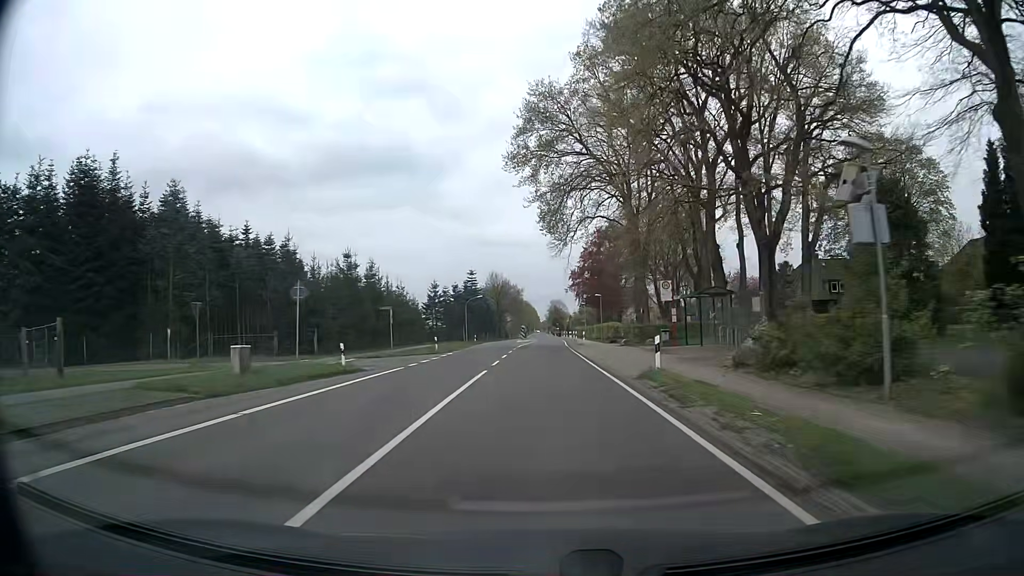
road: secondary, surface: asphalt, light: Day
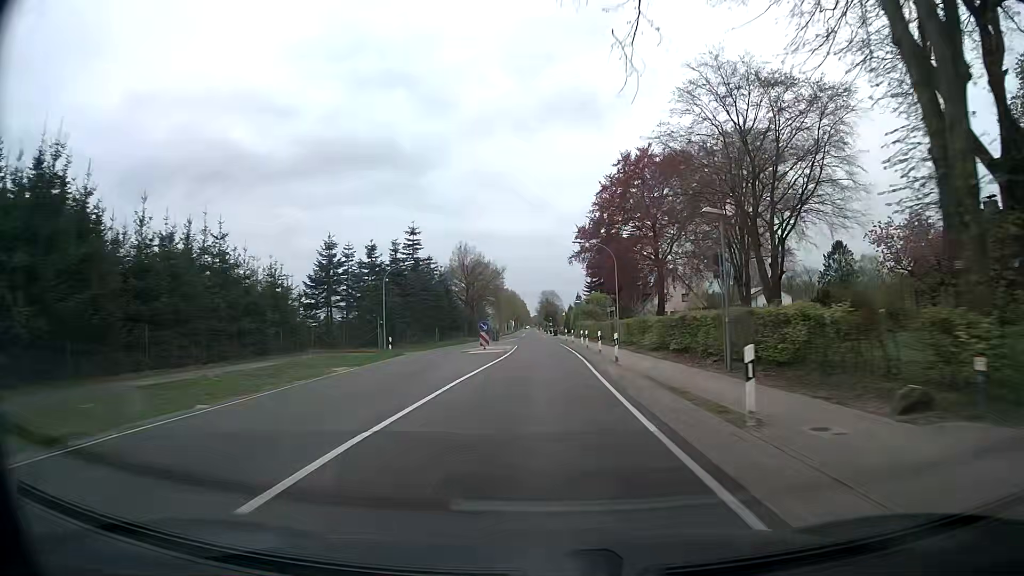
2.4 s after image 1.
(+0.3, +43.3) m; +1°
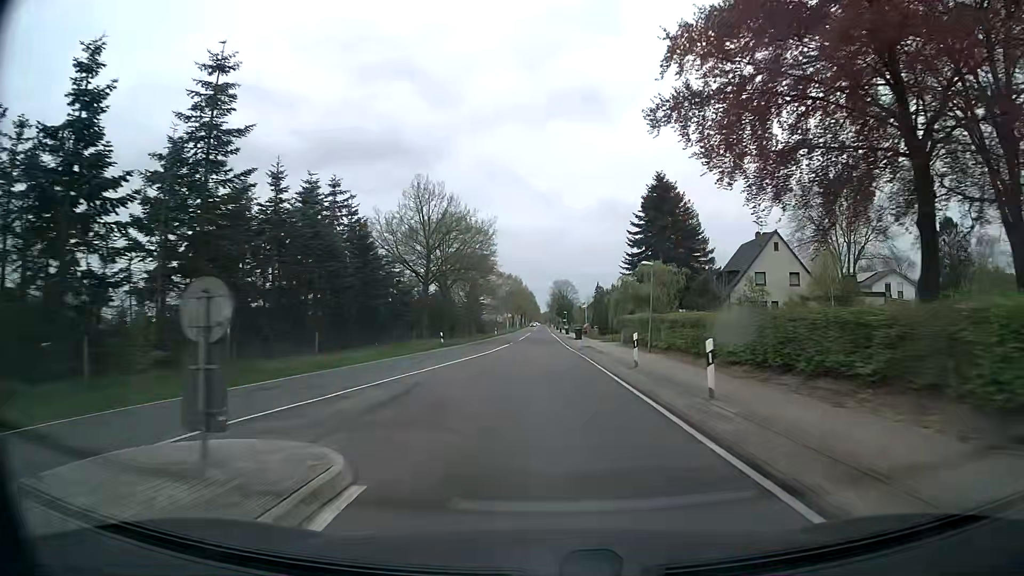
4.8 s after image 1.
(-0.3, +43.4) m; -1°
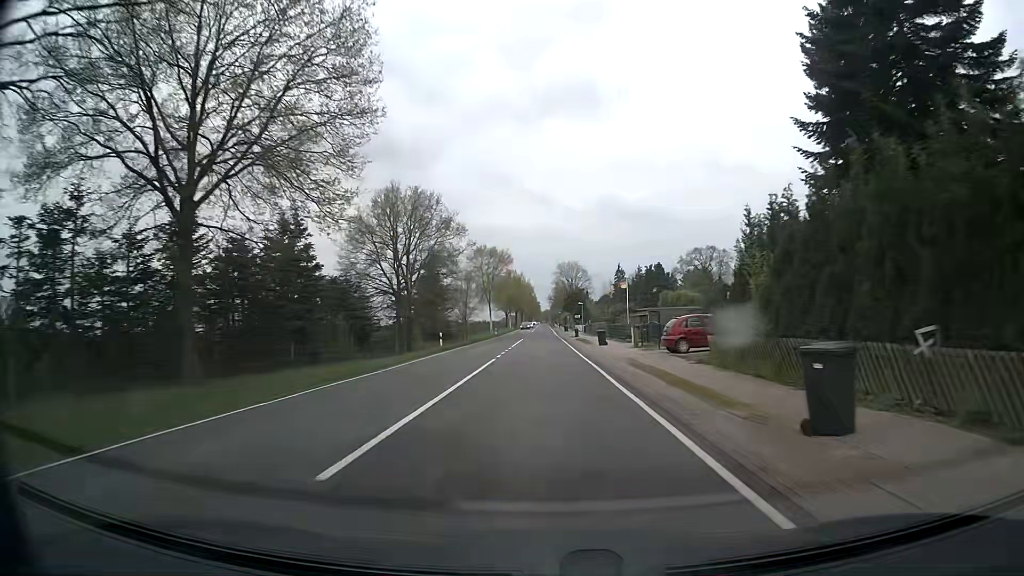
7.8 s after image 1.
(-0.3, +54.1) m; 0°
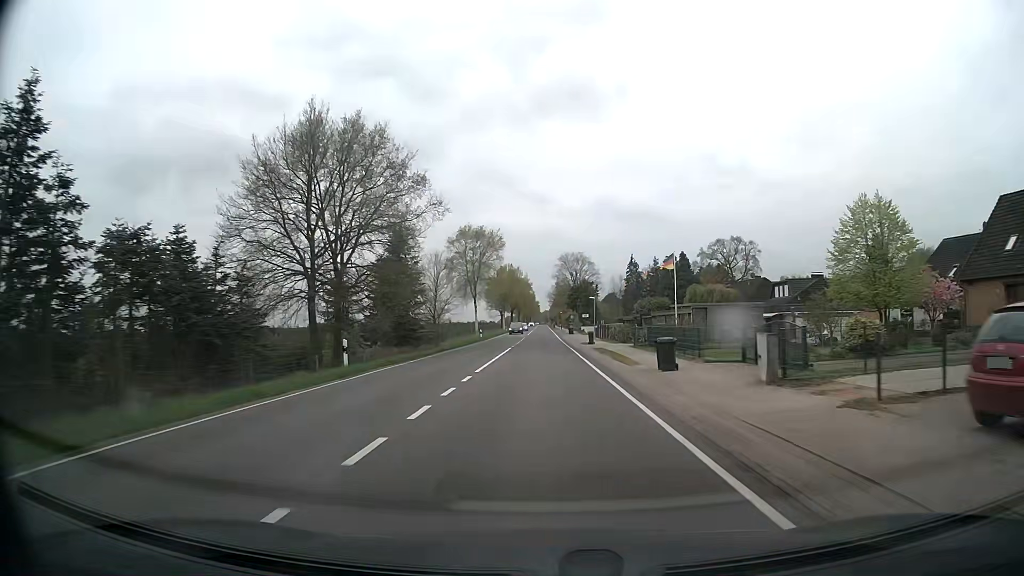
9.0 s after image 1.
(0.0, +21.6) m; 0°
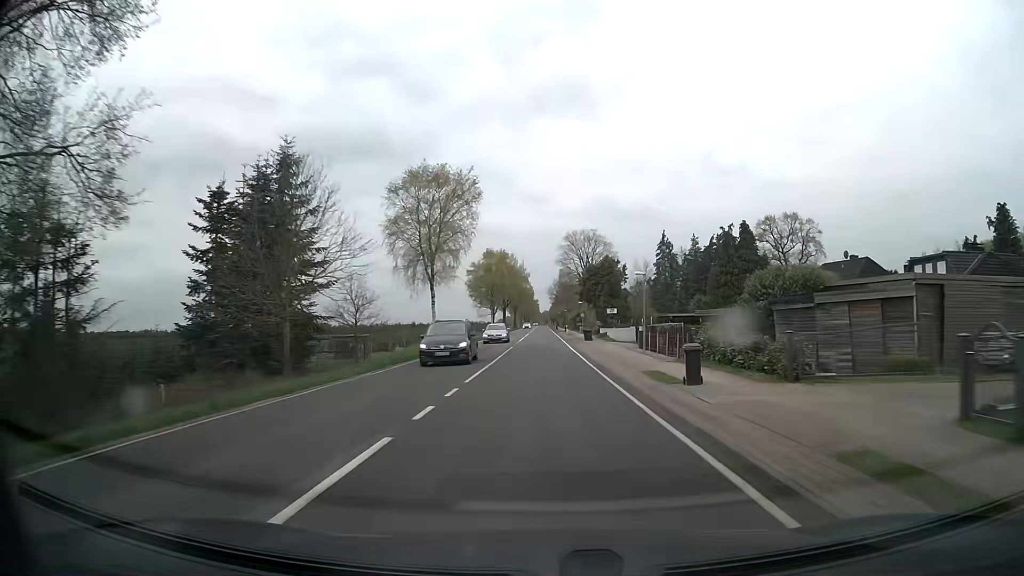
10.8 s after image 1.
(0.0, +32.3) m; 0°
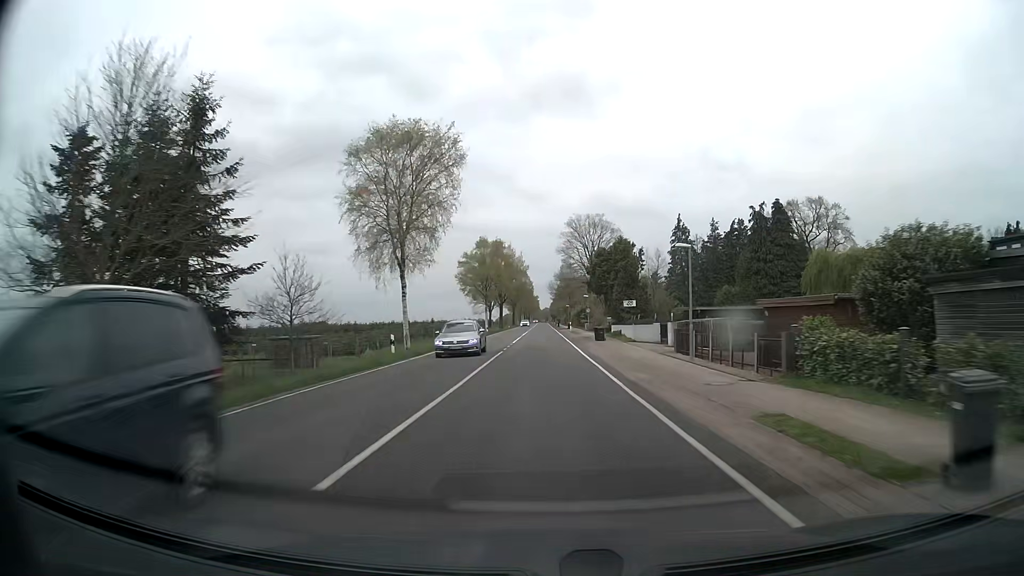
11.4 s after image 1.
(0.0, +10.8) m; 0°
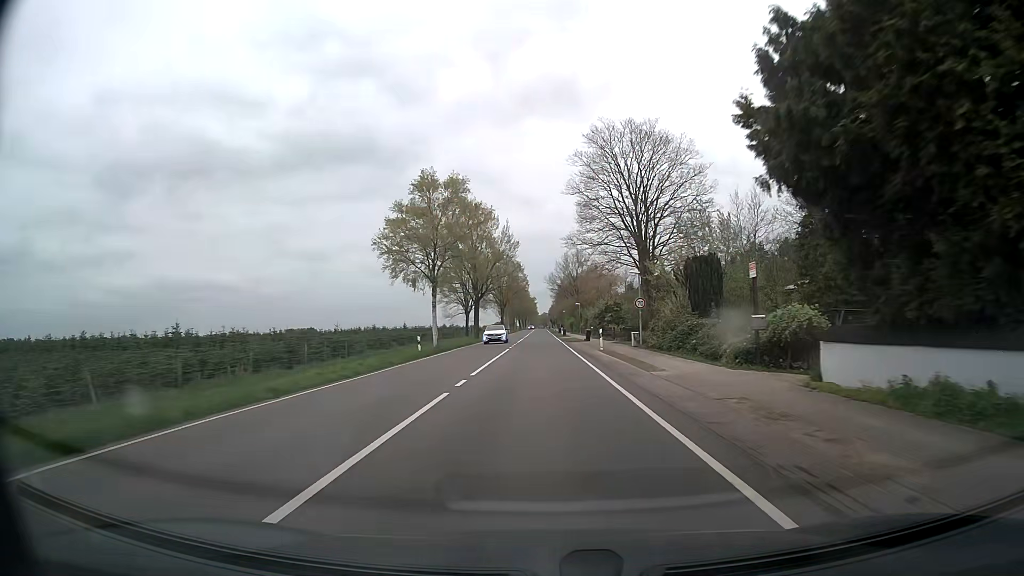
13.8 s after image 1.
(+0.1, +43.0) m; 0°
(0, +10) (0, +20) (0, +30) (0, +40) (0, +50) (0, +60) (0, +70) (0, +80) (0, +90) (0, +100) m
